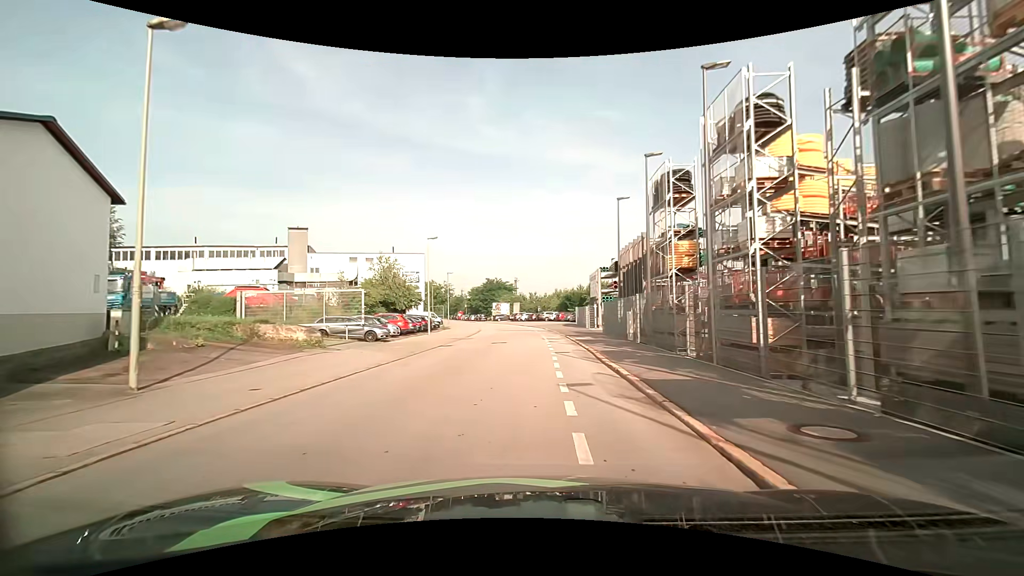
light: Day
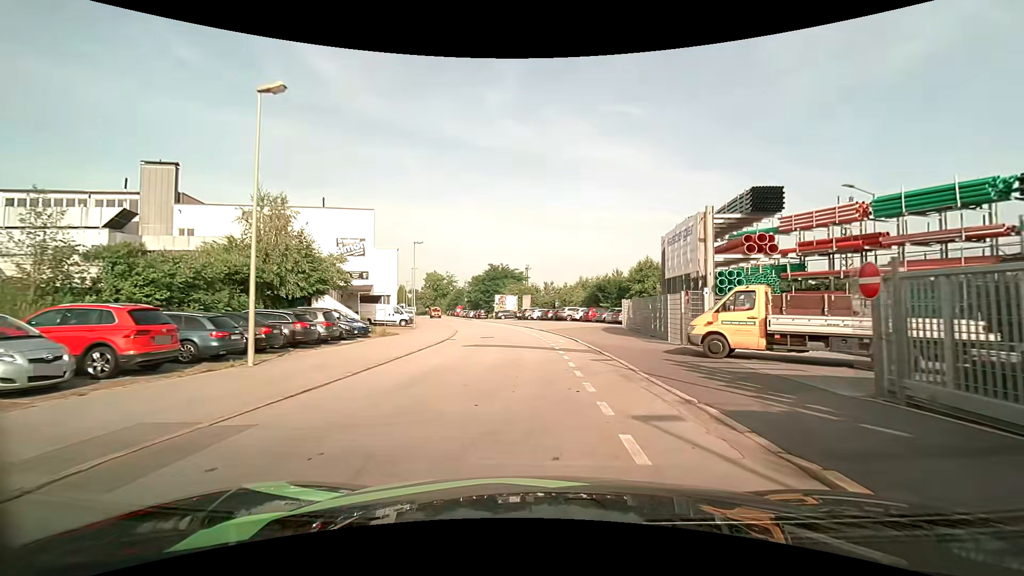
(-0.3, +26.8) m; -2°
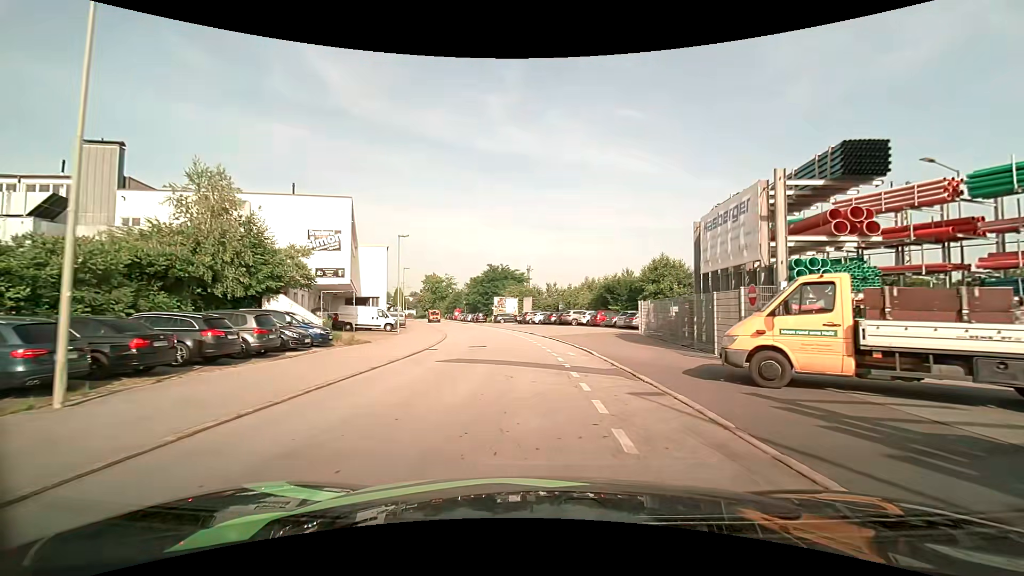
(+0.1, +5.6) m; +1°
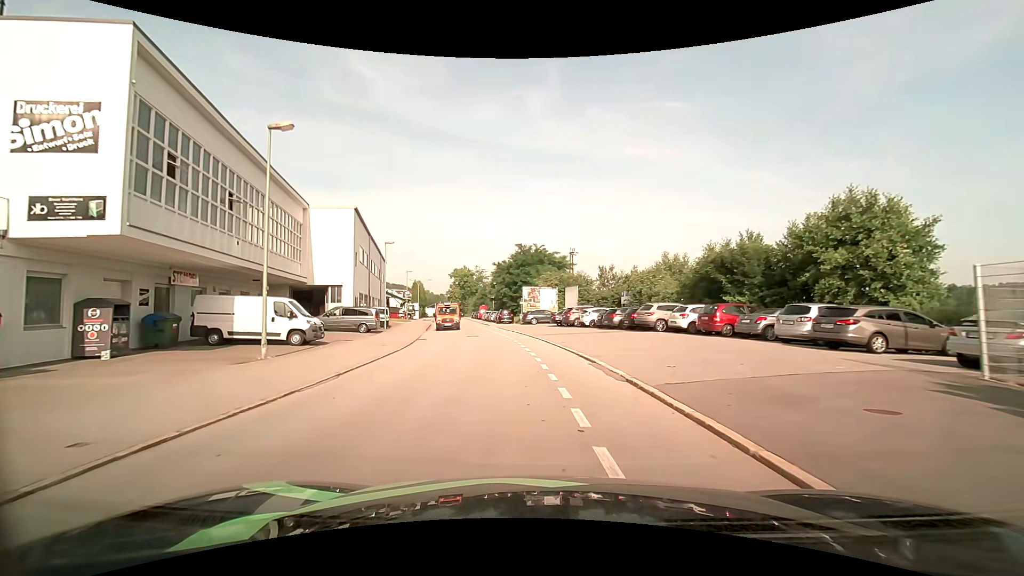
(-0.4, +23.1) m; -4°
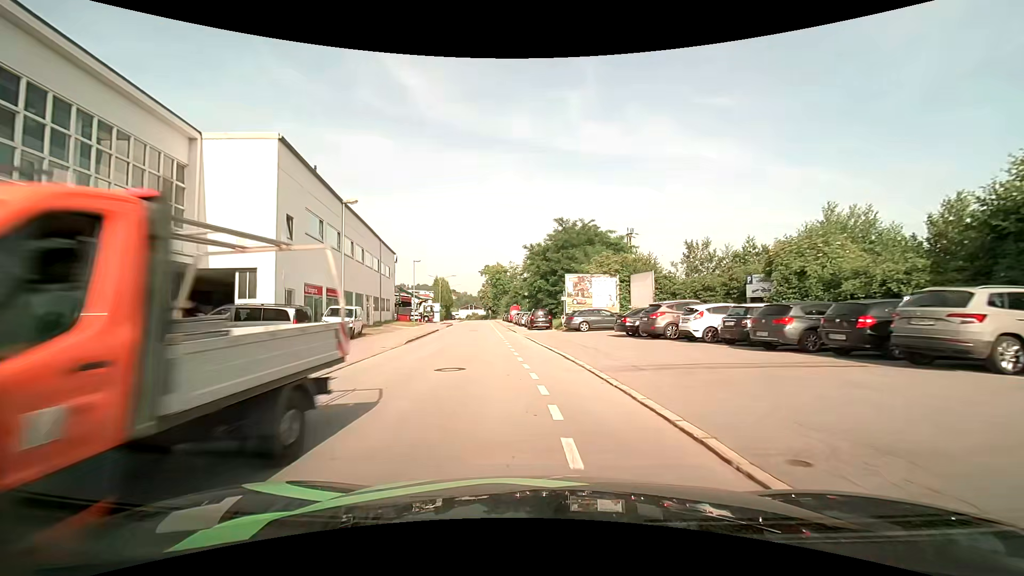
(-0.7, +17.9) m; -4°
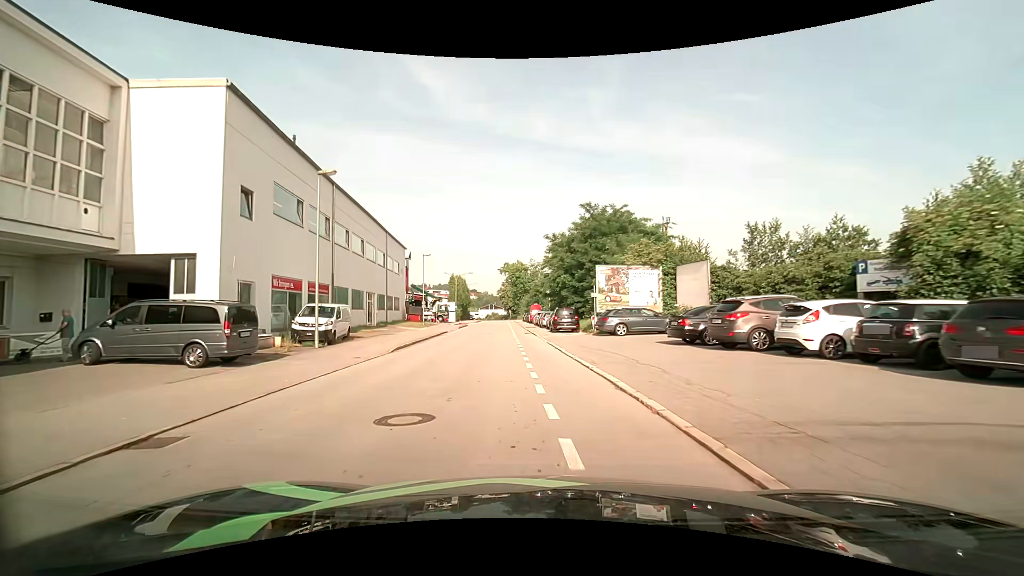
(-0.1, +6.1) m; -3°
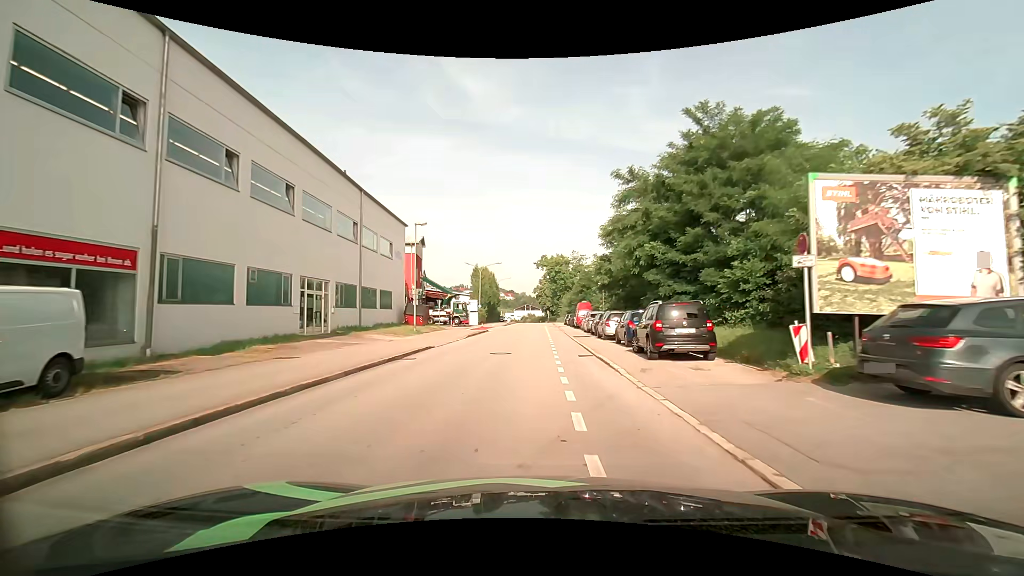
(-0.9, +18.9) m; -4°
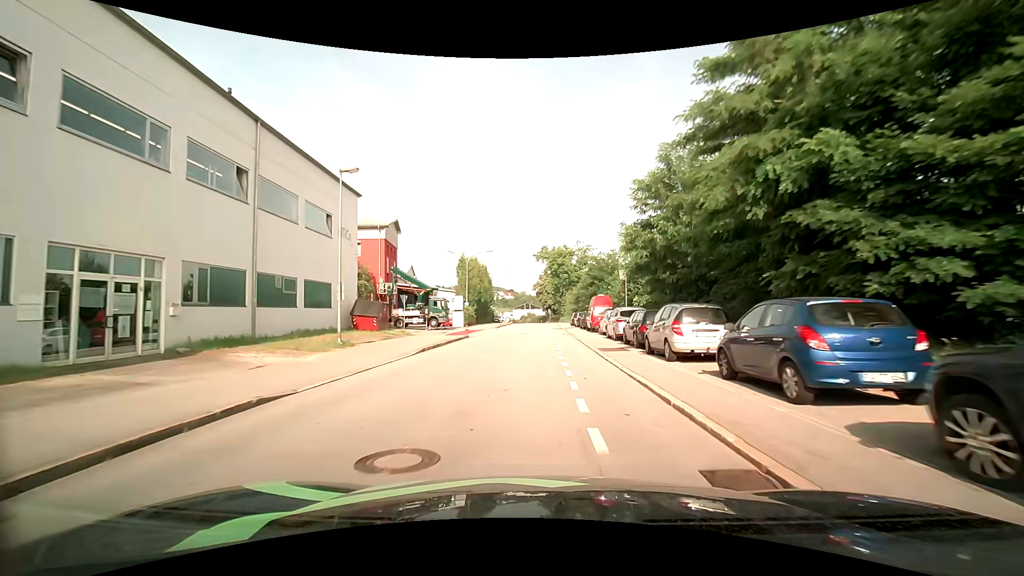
(0.0, +13.1) m; 0°
(0, +10) (0, +20) (0, +30) (+1, +40) (+1, +50) (+1, +60) (+1, +70) (+1, +80) (+1, +90) (0, +100) m
